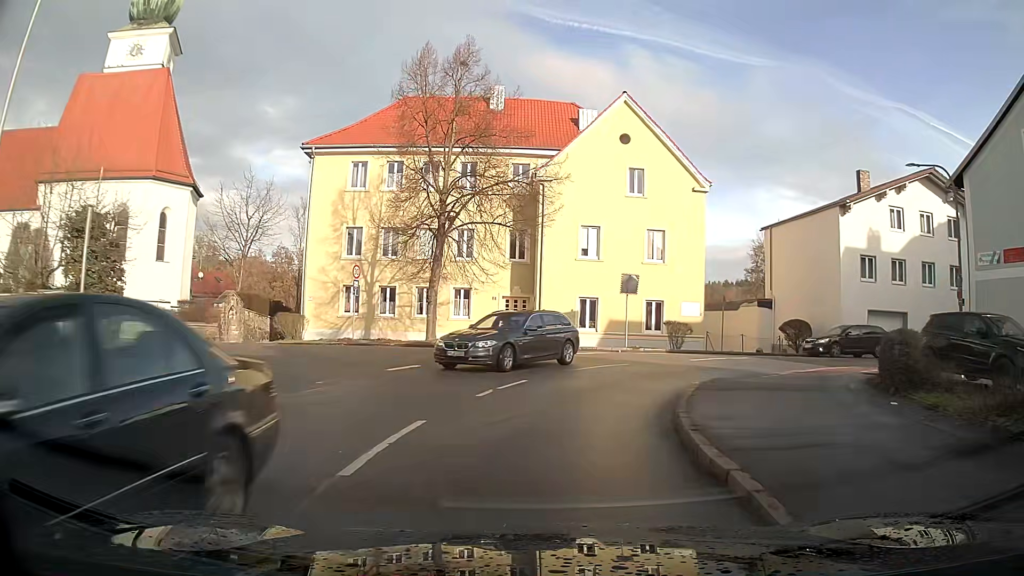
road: unclassified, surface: asphalt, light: Day
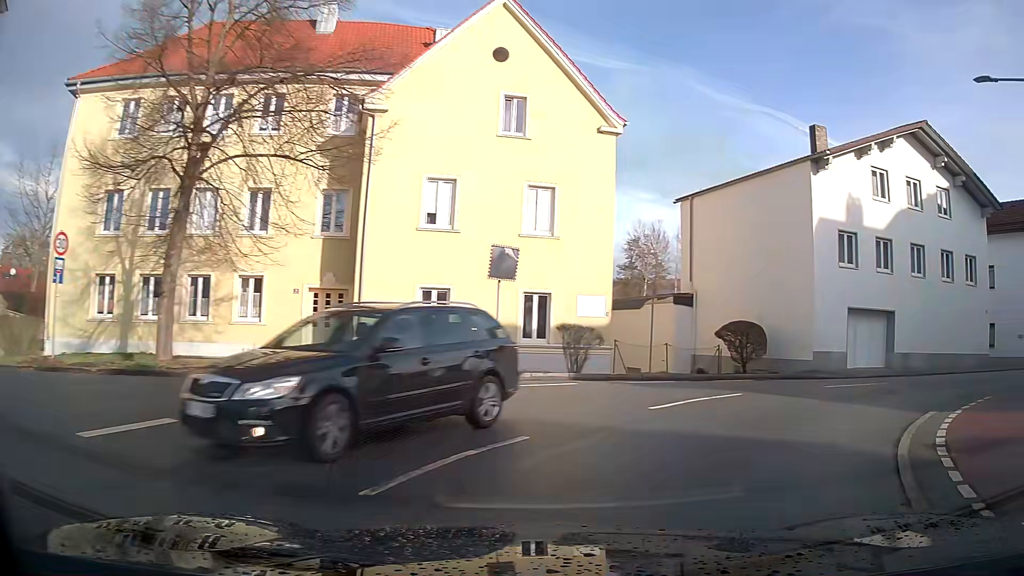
(+1.2, +11.9) m; +17°
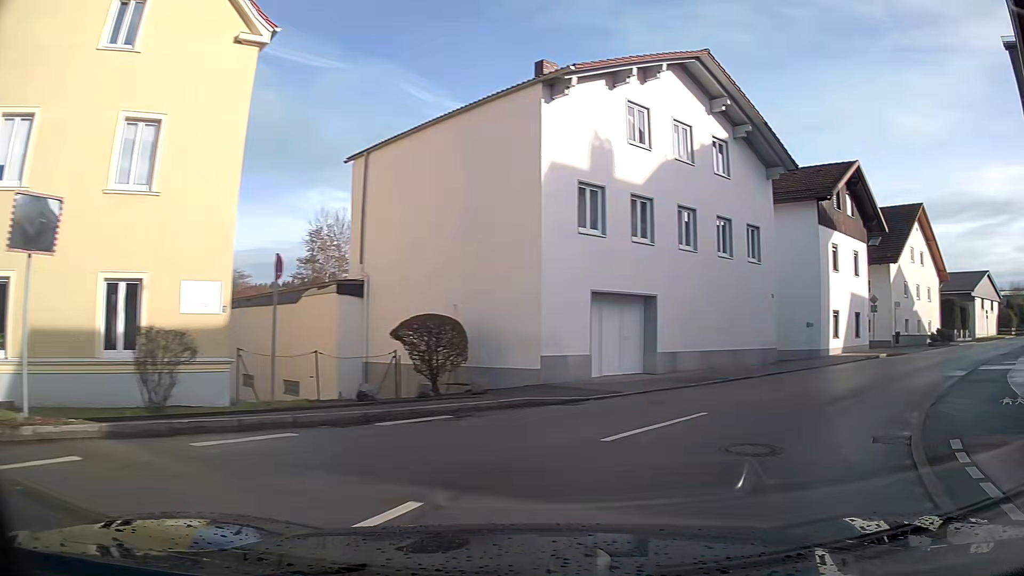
(+2.0, +8.0) m; +28°
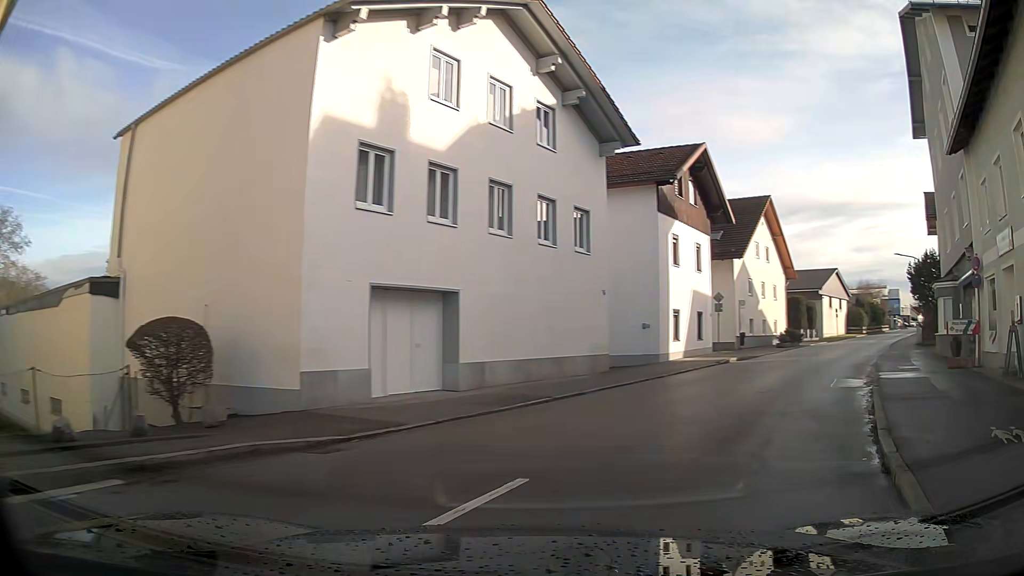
(+0.6, +4.3) m; +16°
